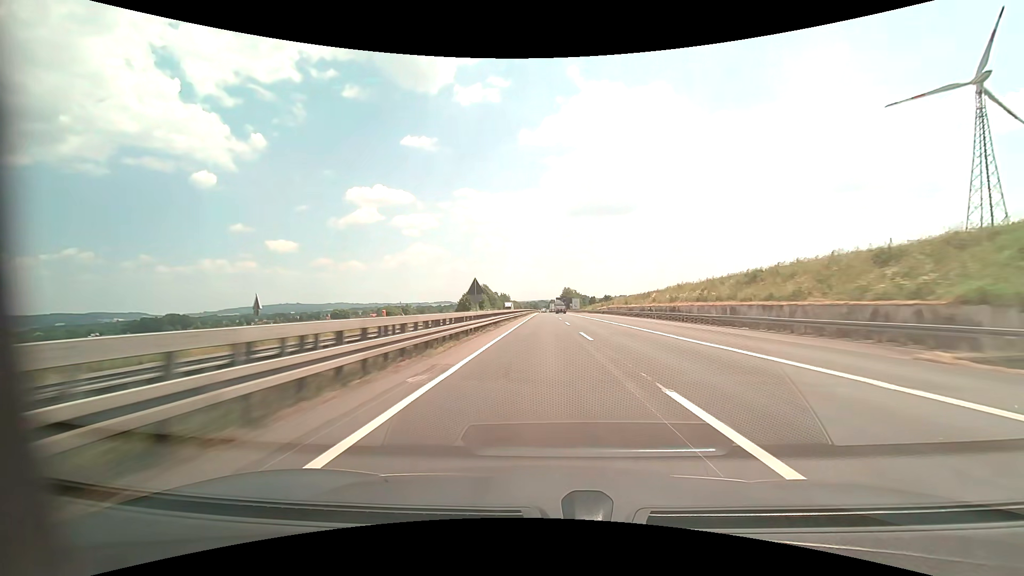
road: motorway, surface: asphalt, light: Day
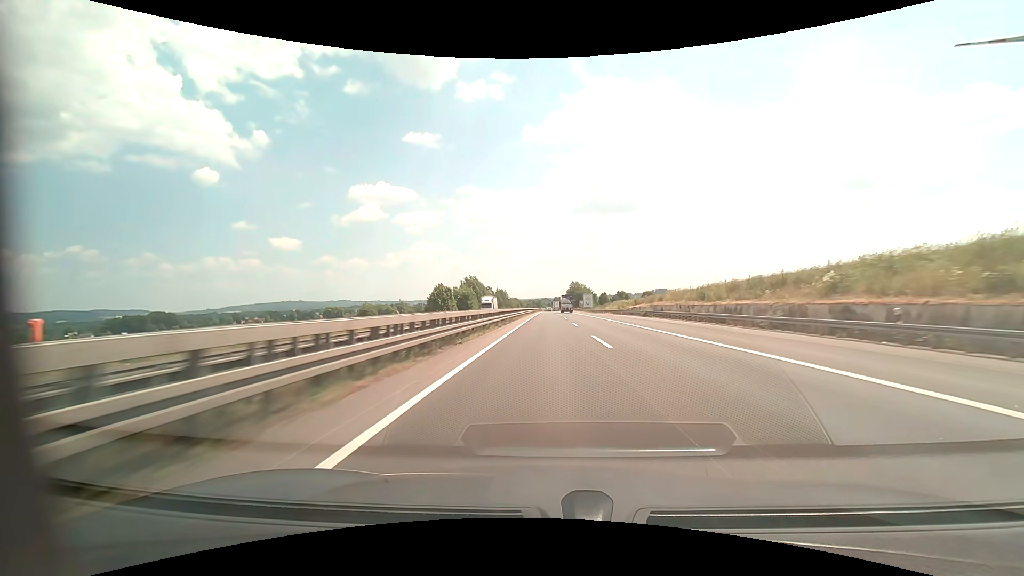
(-0.2, +41.2) m; 0°
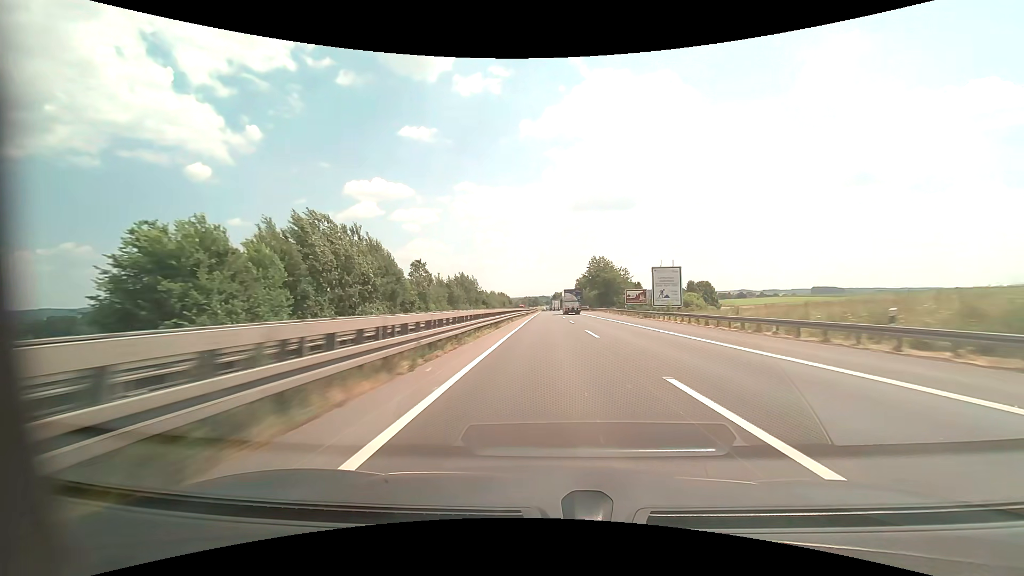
(+0.2, +103.1) m; 0°
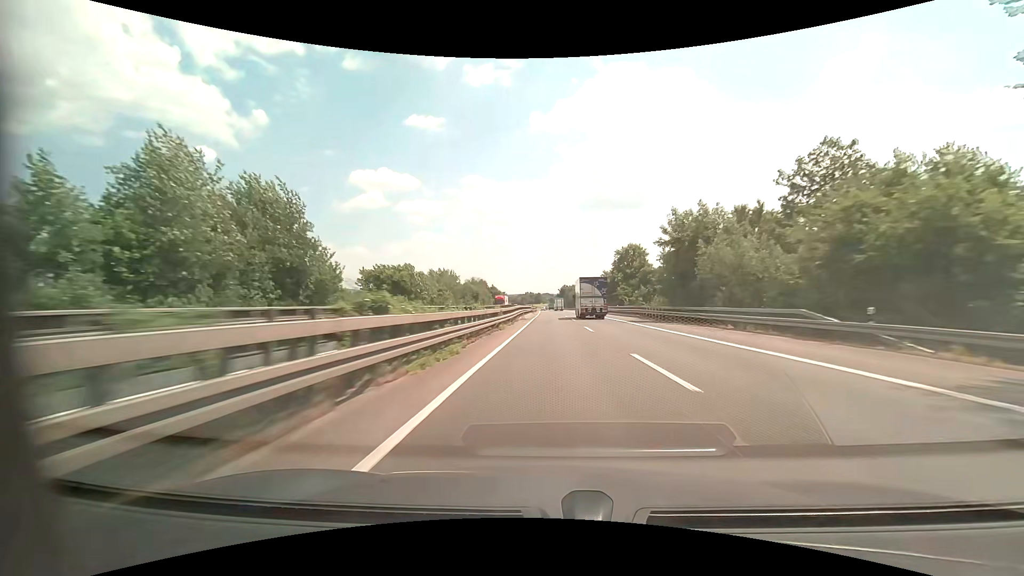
(-0.1, +103.3) m; 0°
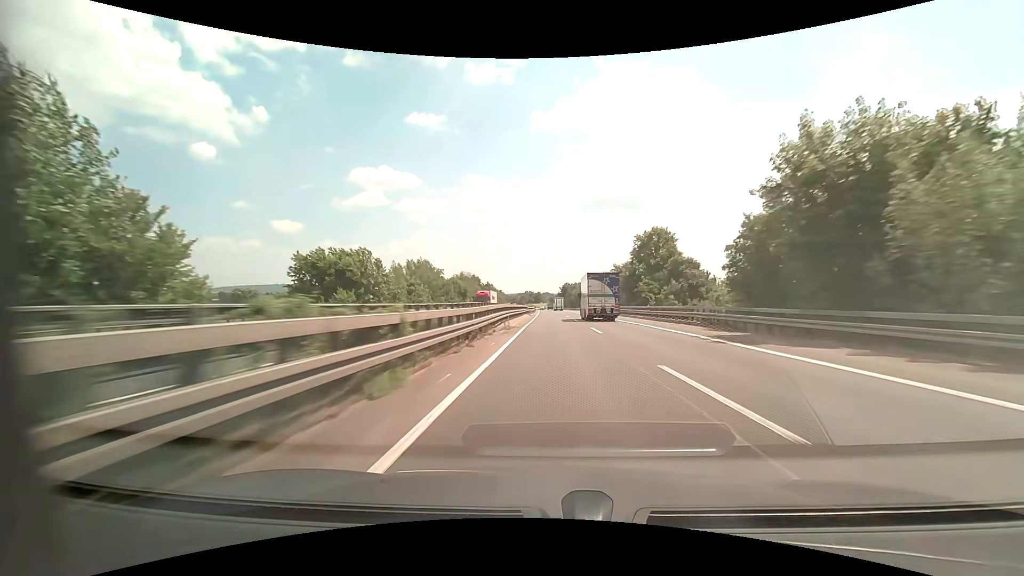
(0.0, +20.7) m; 0°
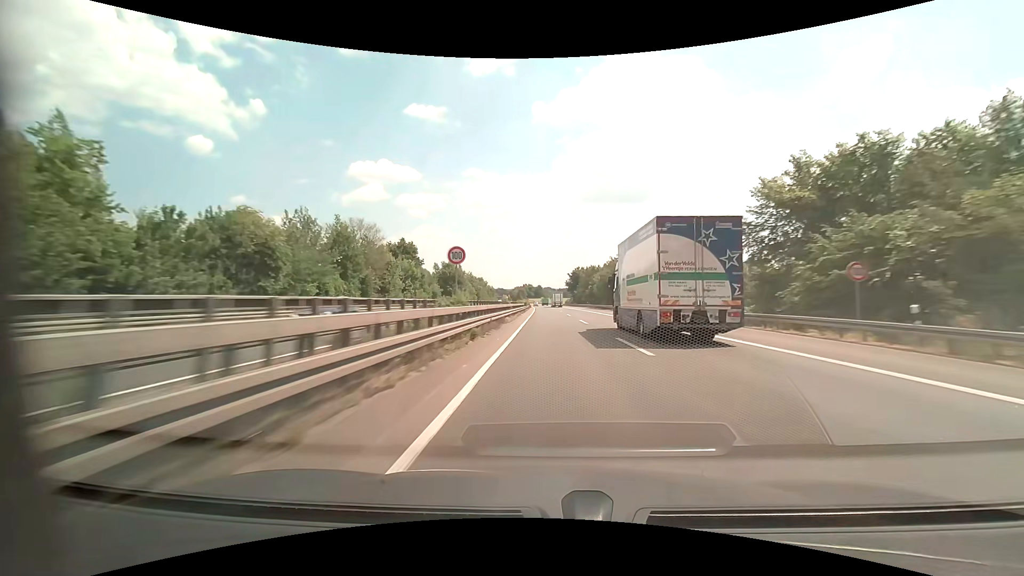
(+0.1, +82.5) m; 0°
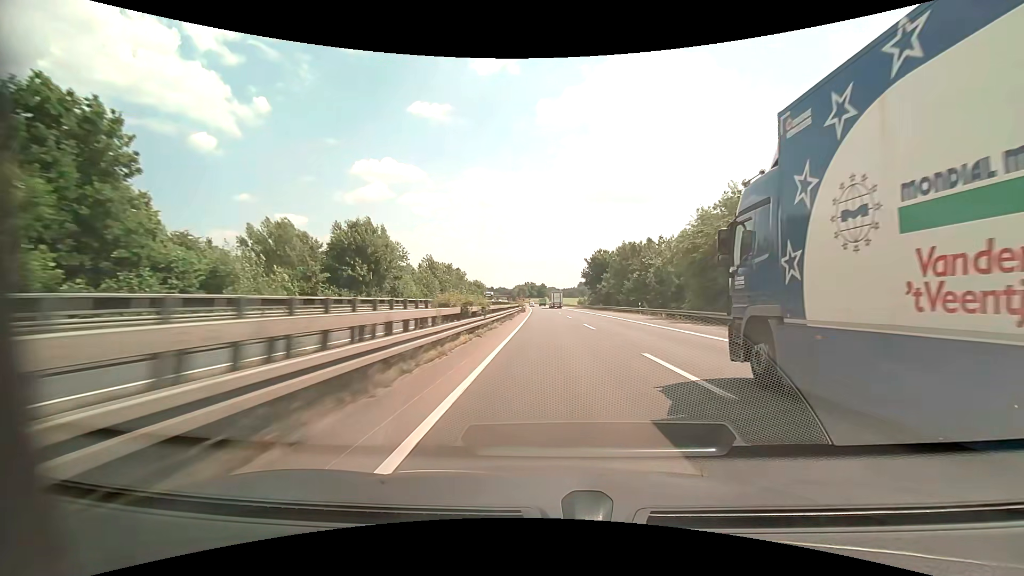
(-0.2, +59.0) m; 0°
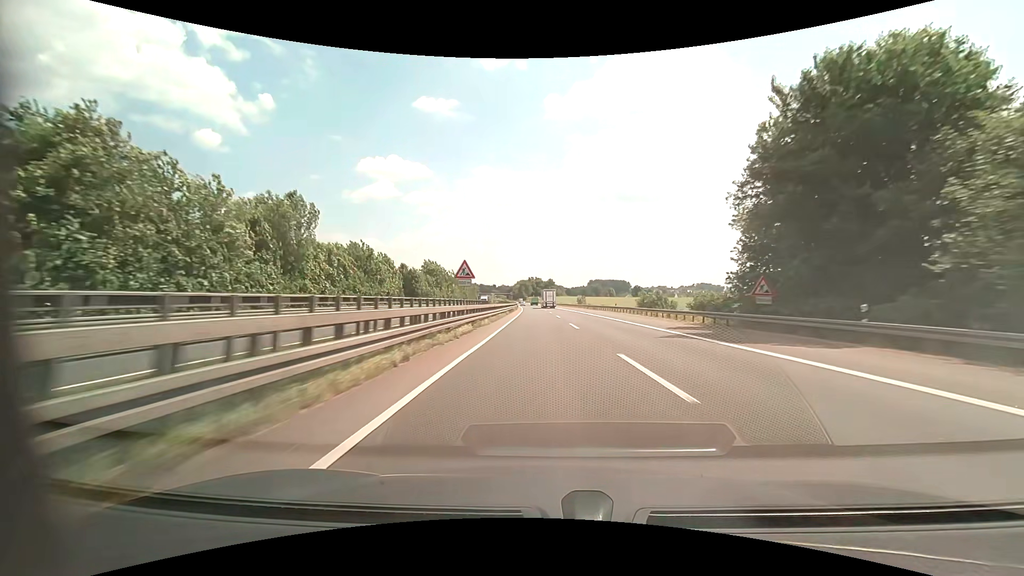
(-0.5, +89.6) m; -1°
(0, +10) (0, +20) (0, +30) (0, +40) (0, +50) (0, +60) (-1, +70) (-1, +80) (-1, +90) (-2, +100) m
